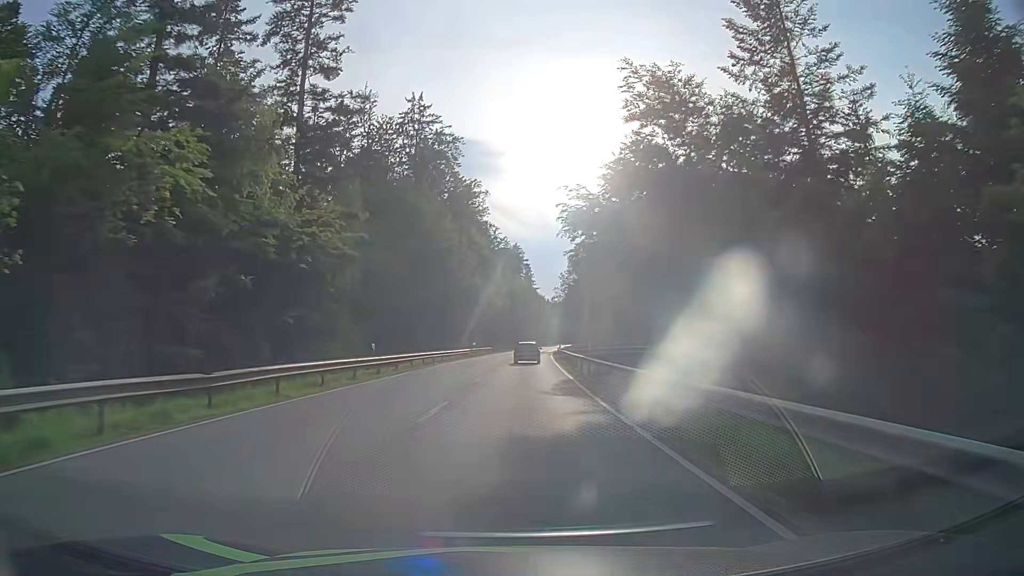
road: secondary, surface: asphalt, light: Day
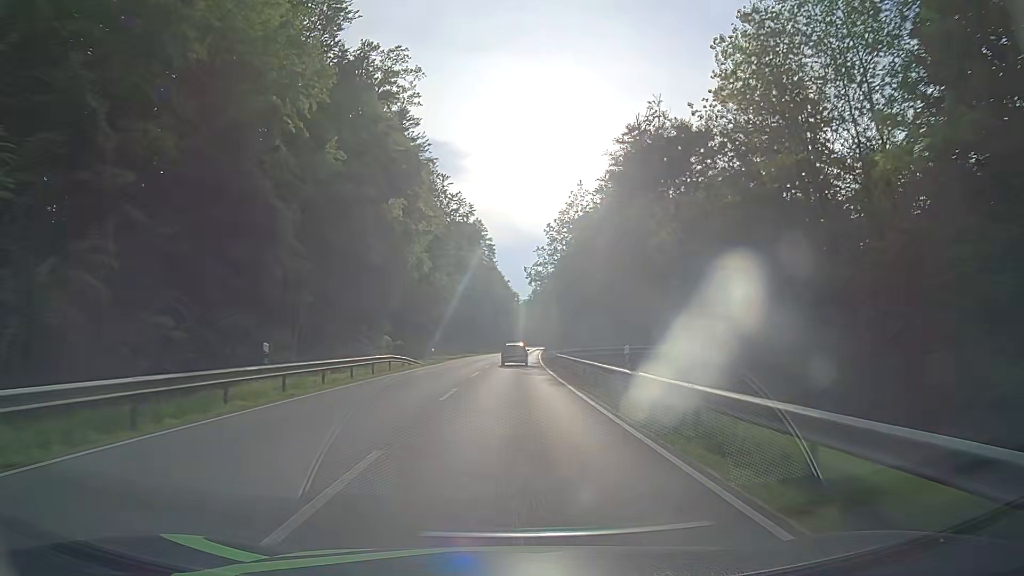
(+1.8, +54.8) m; +3°
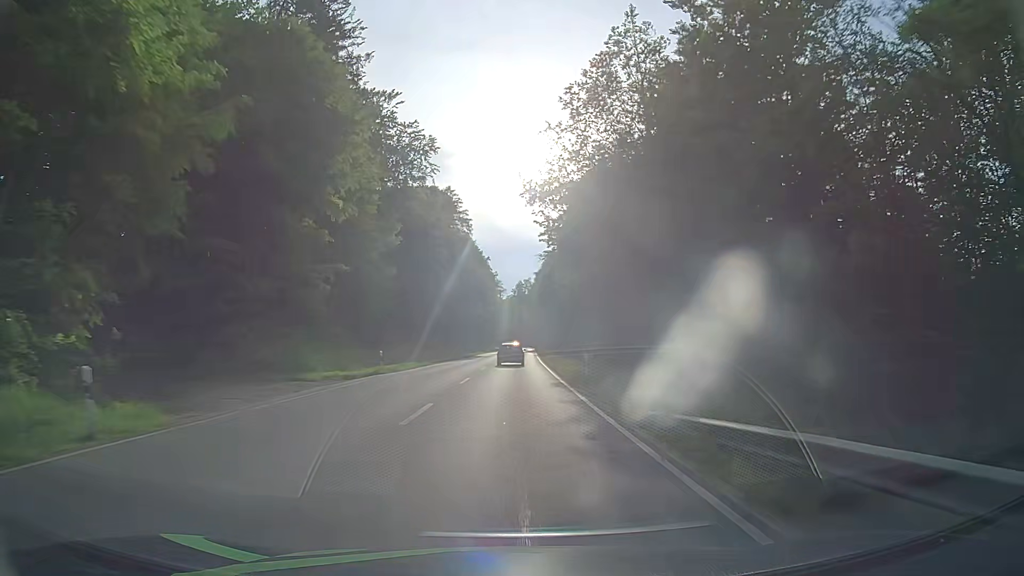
(+0.4, +41.0) m; +1°
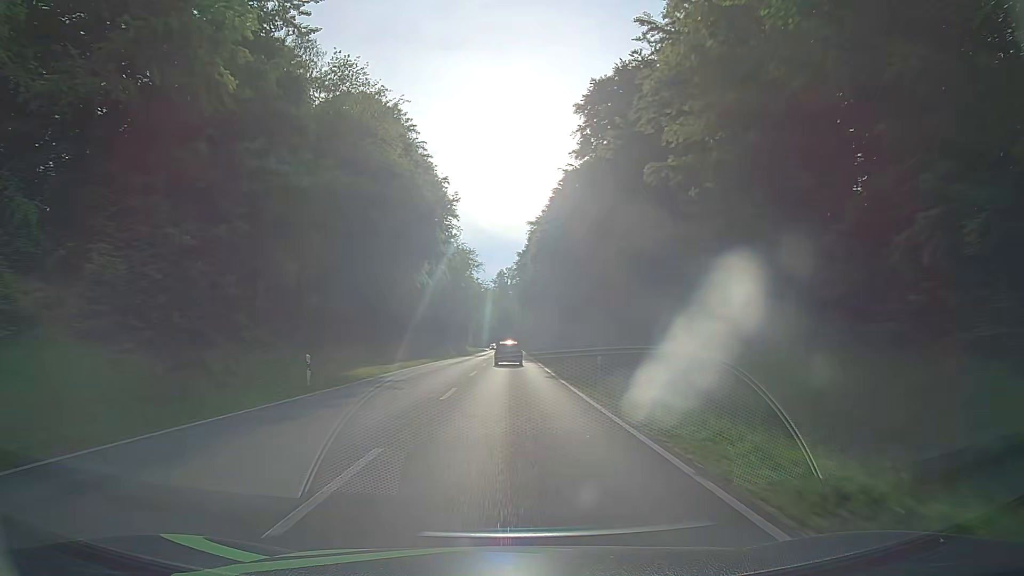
(+0.9, +54.4) m; +2°
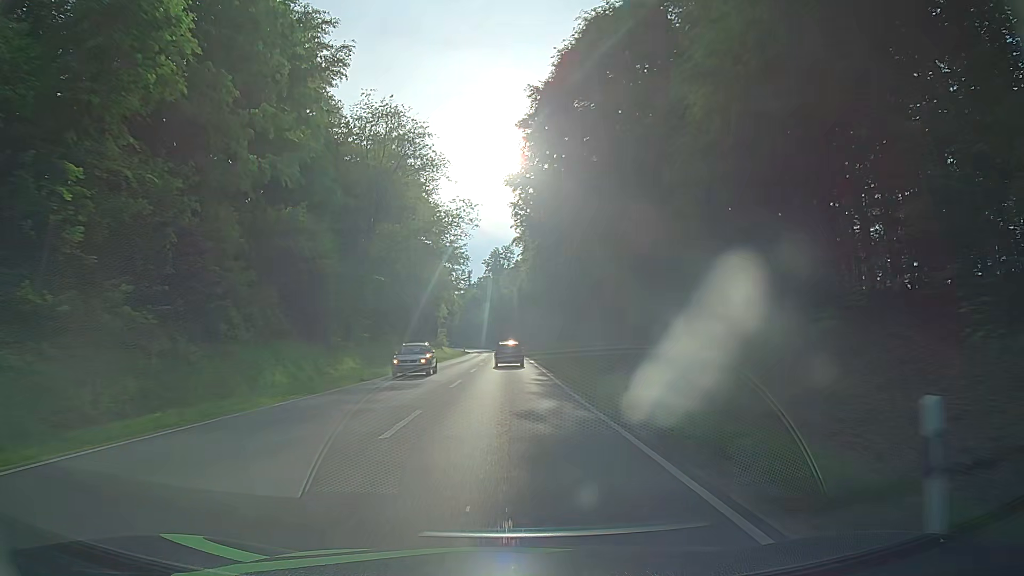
(+0.8, +66.7) m; 0°
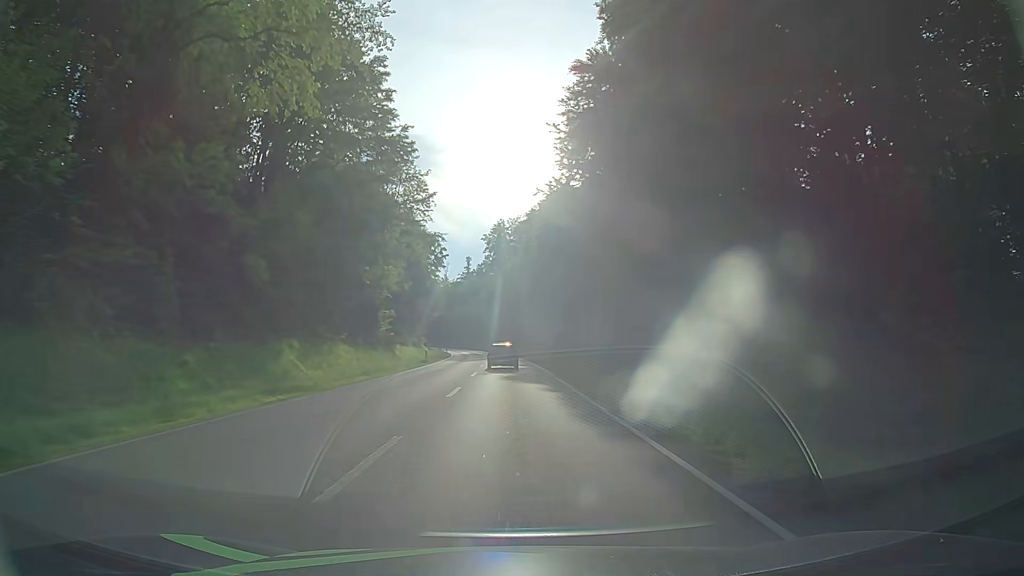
(+0.2, +52.1) m; 0°
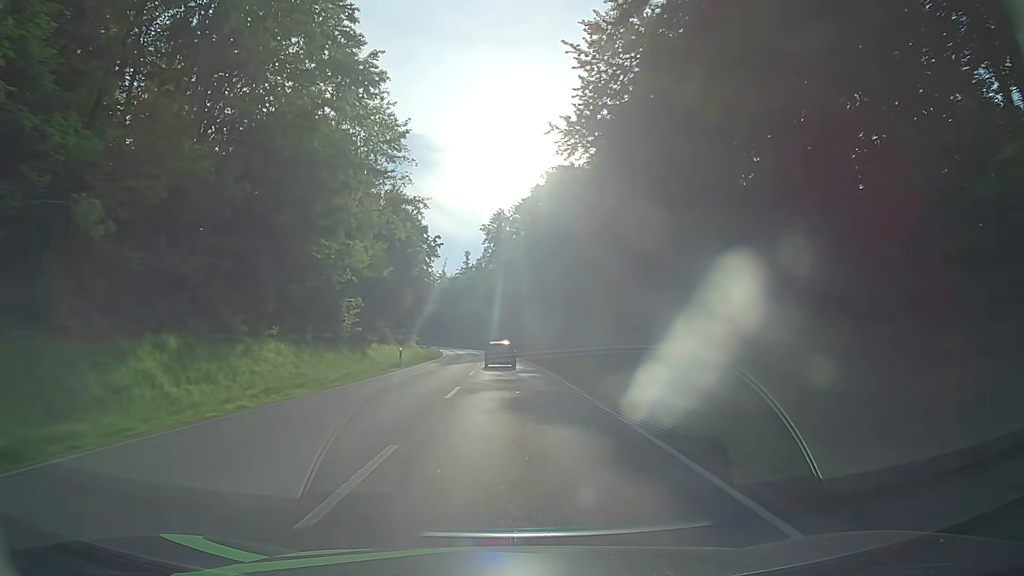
(-0.1, +12.8) m; 0°
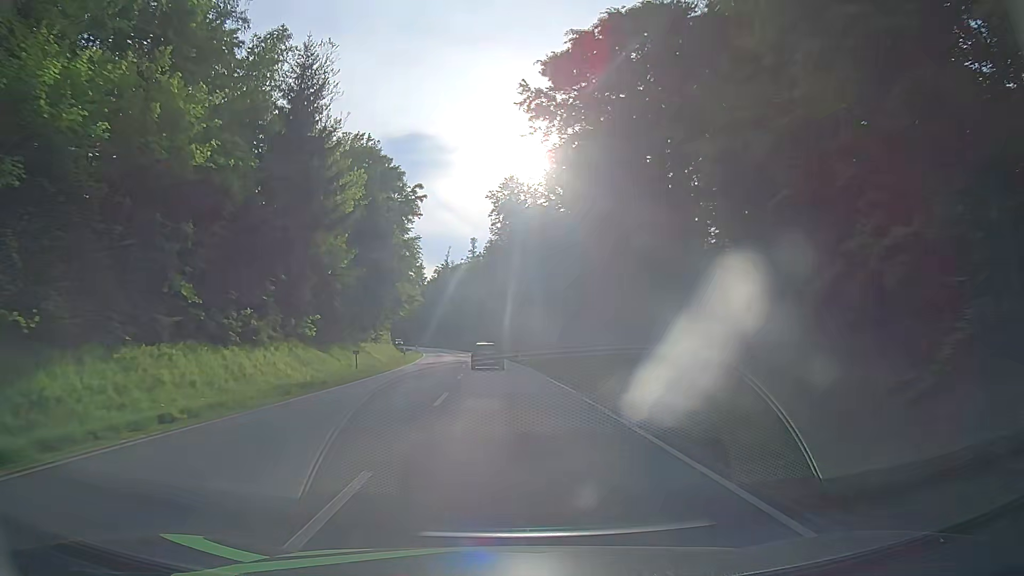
(-0.4, +37.7) m; -1°
(0, +10) (0, +20) (-1, +30) (-1, +40) (-2, +50) (-3, +60) (-4, +70) (-5, +80) (-6, +90) (-8, +100) m
